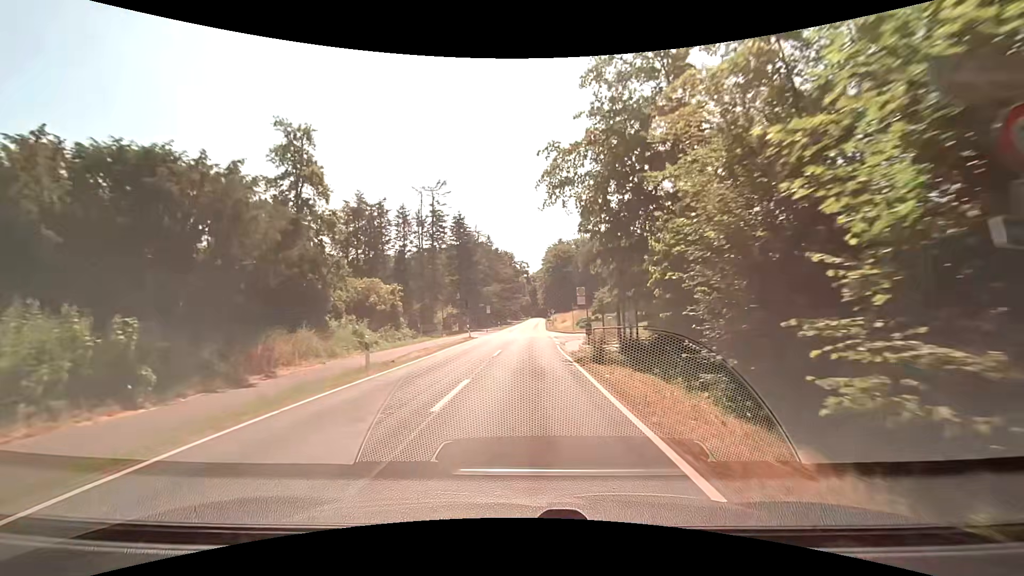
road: secondary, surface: asphalt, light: Day
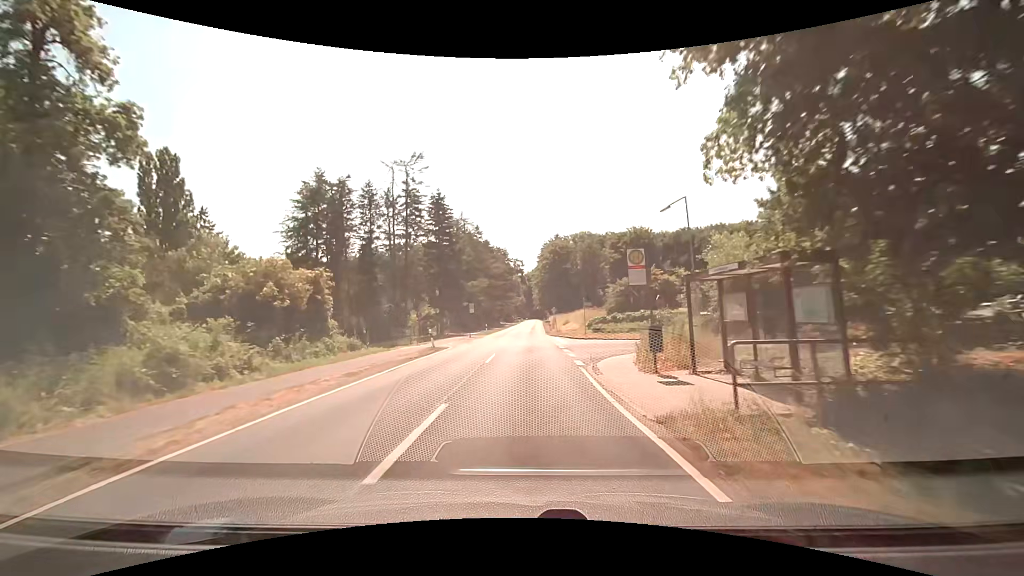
(0.0, +15.4) m; +1°
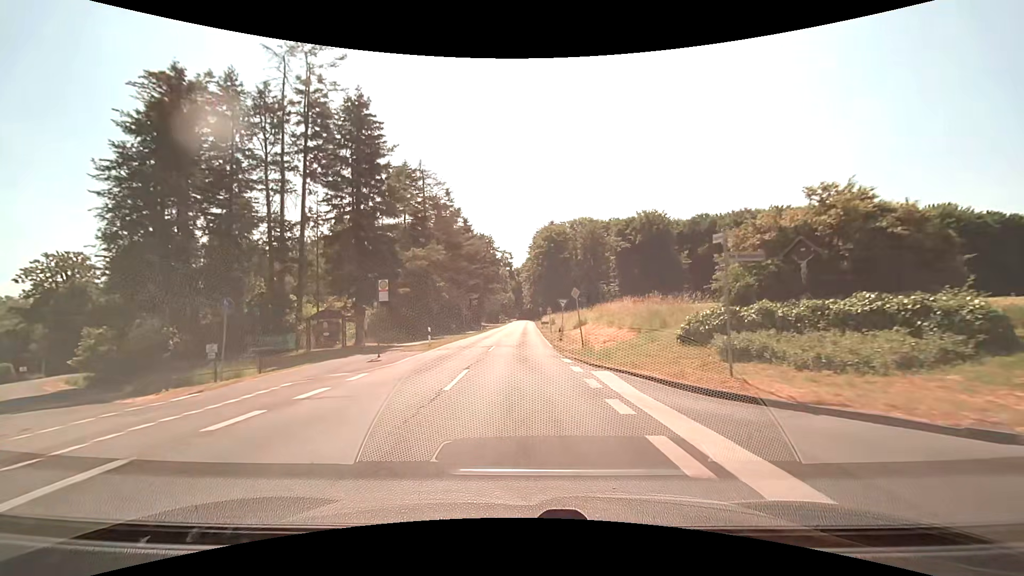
(+0.1, +30.6) m; +1°
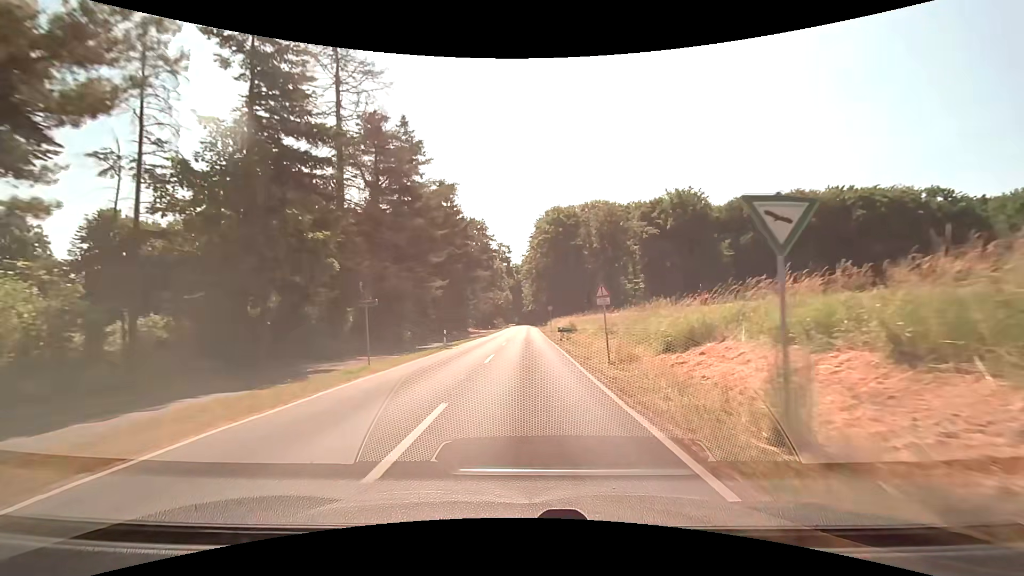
(-0.2, +30.3) m; 0°
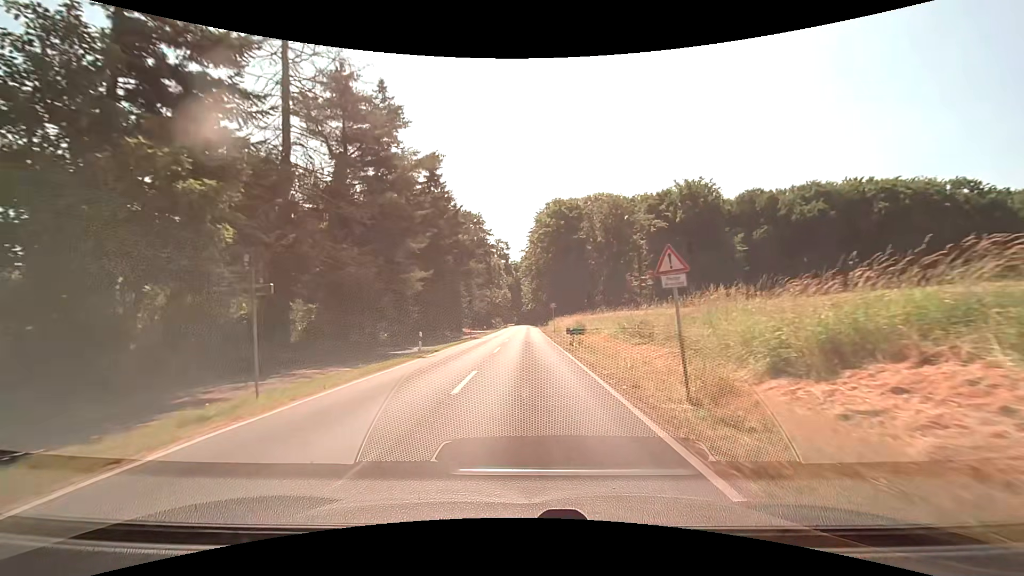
(0.0, +7.5) m; 0°
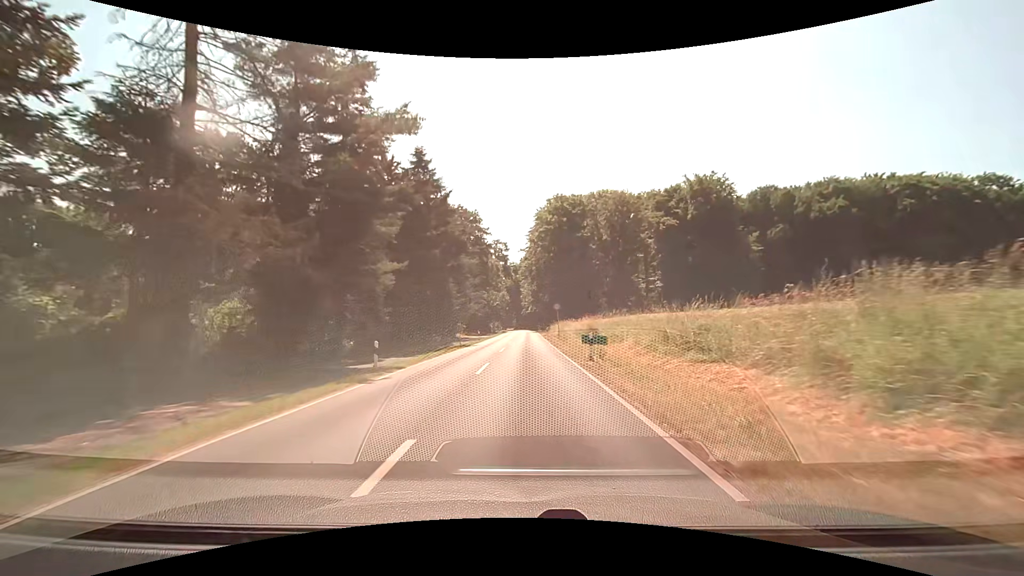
(0.0, +7.5) m; 0°
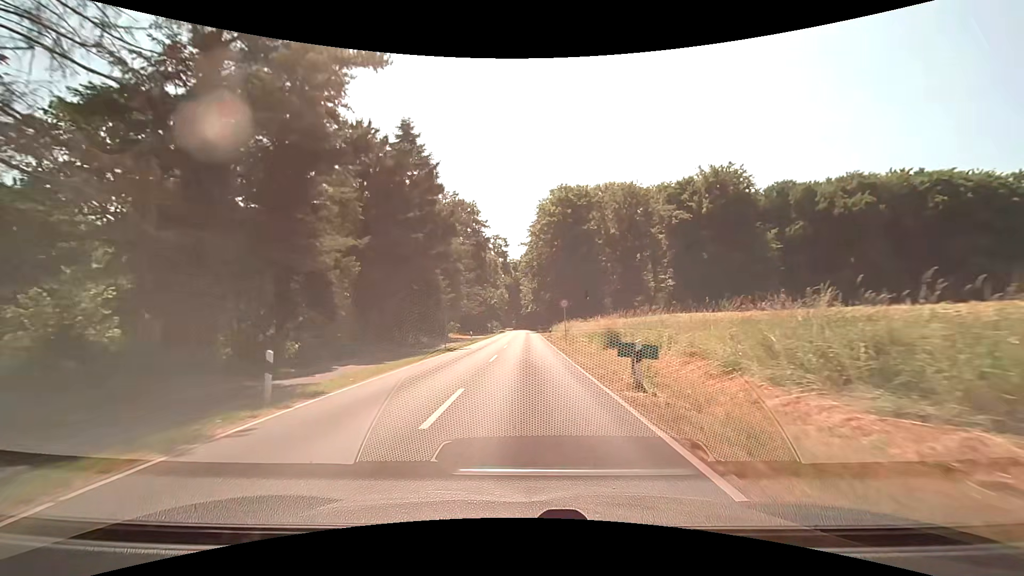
(0.0, +7.5) m; 0°
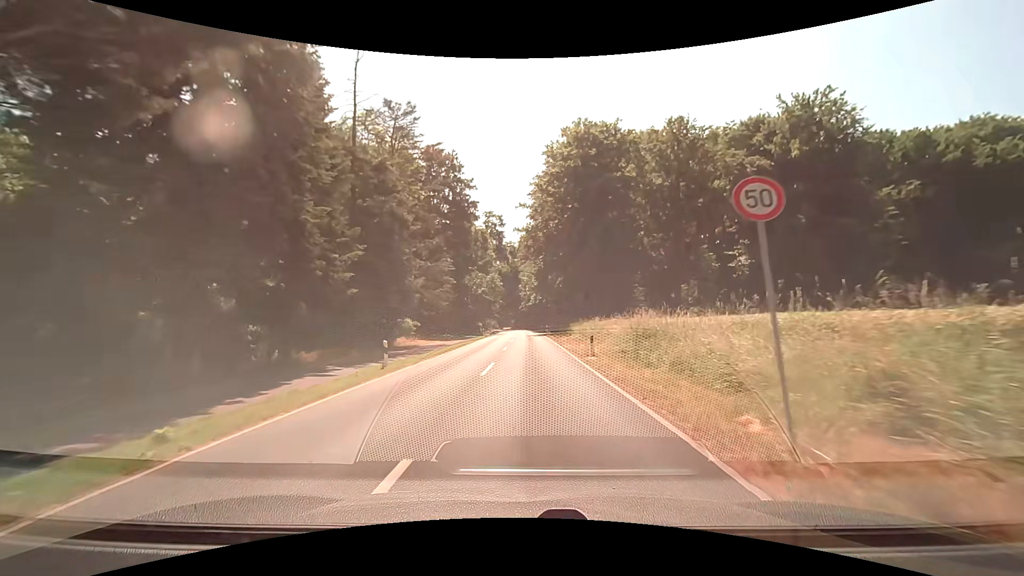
(+0.1, +29.8) m; 0°
(0, +10) (0, +20) (0, +30) (0, +40) (+1, +50) (+1, +60) (+1, +70) (+1, +80) (0, +90) (0, +100) m
